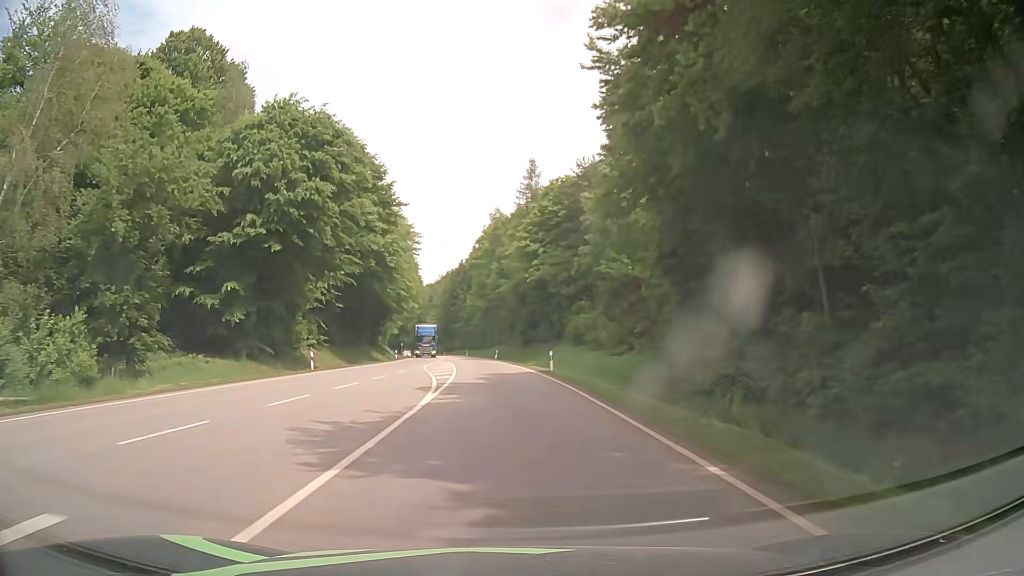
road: secondary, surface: asphalt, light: Day
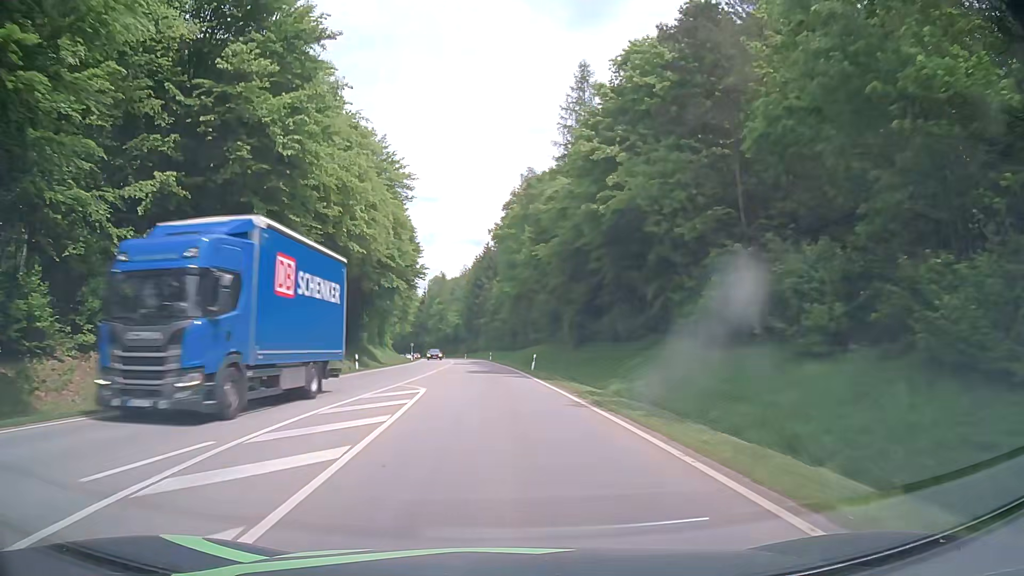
(-0.7, +32.4) m; -3°
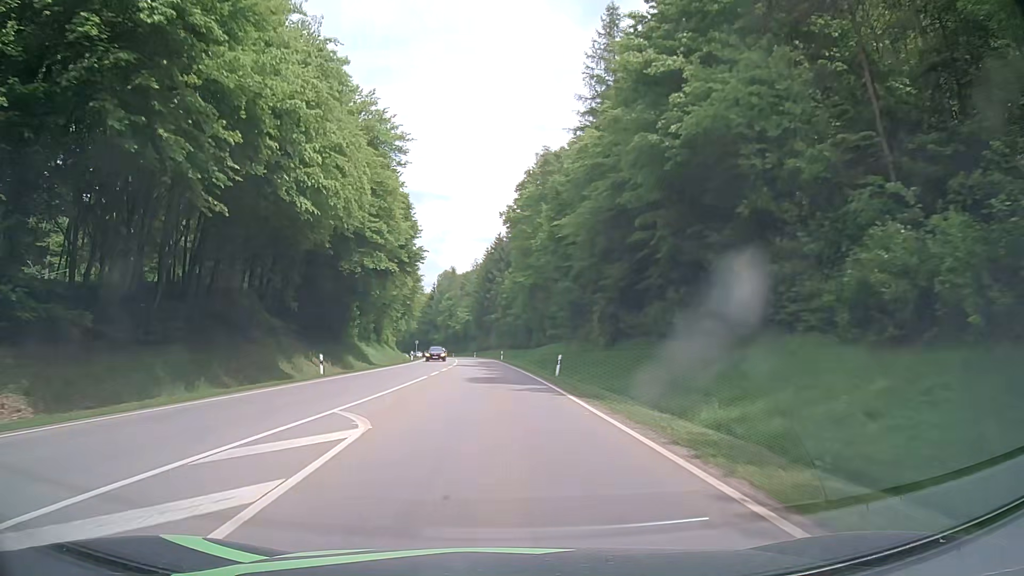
(-0.1, +10.8) m; -1°
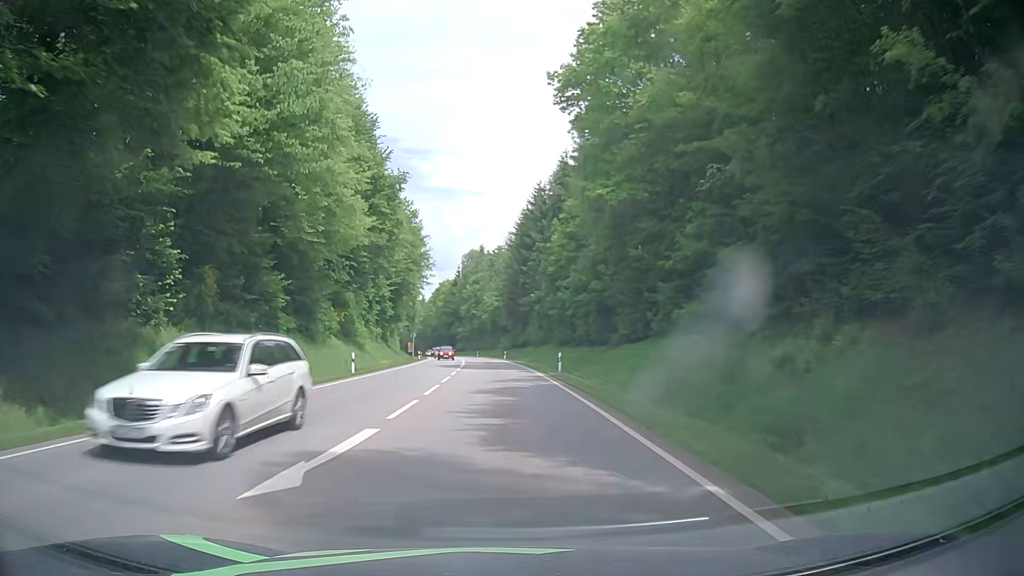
(-1.1, +43.3) m; -2°
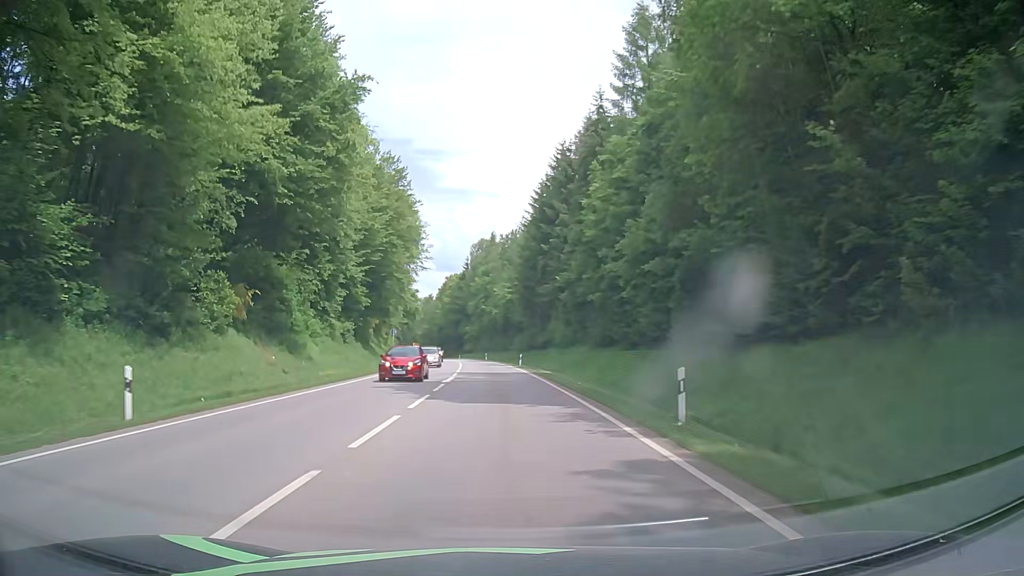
(-0.3, +21.6) m; -2°
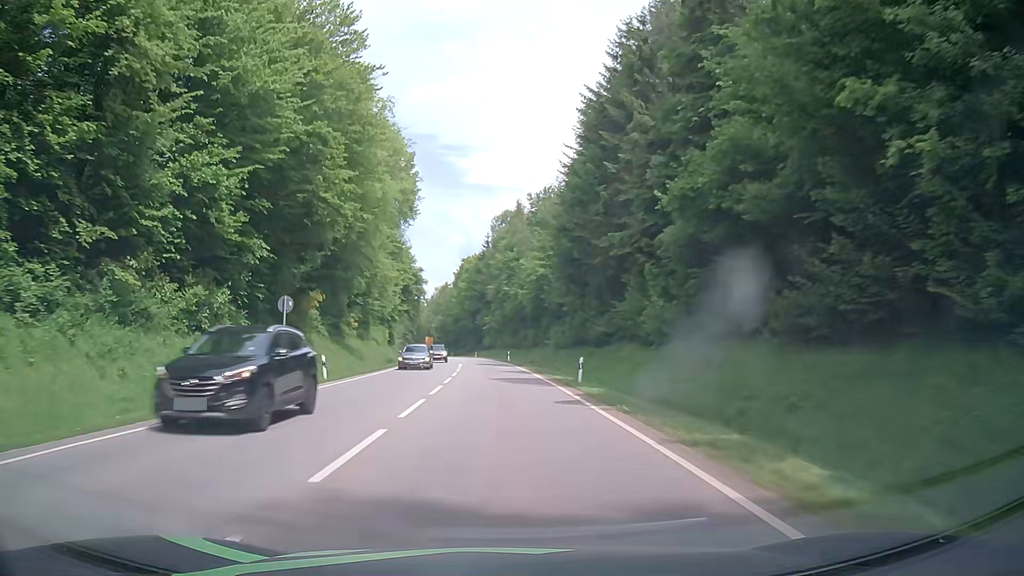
(-0.4, +32.4) m; -2°
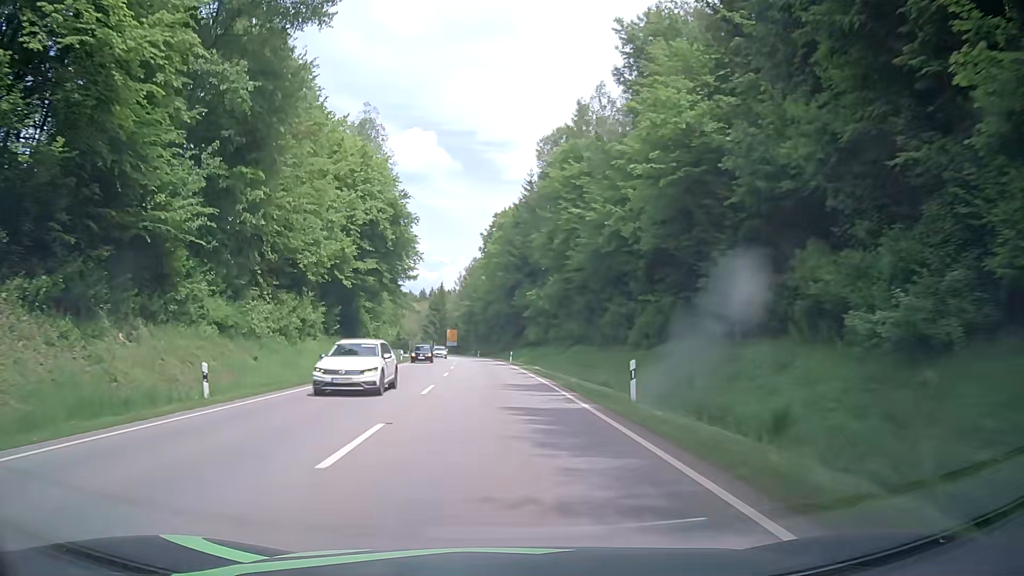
(-1.5, +54.1) m; -3°
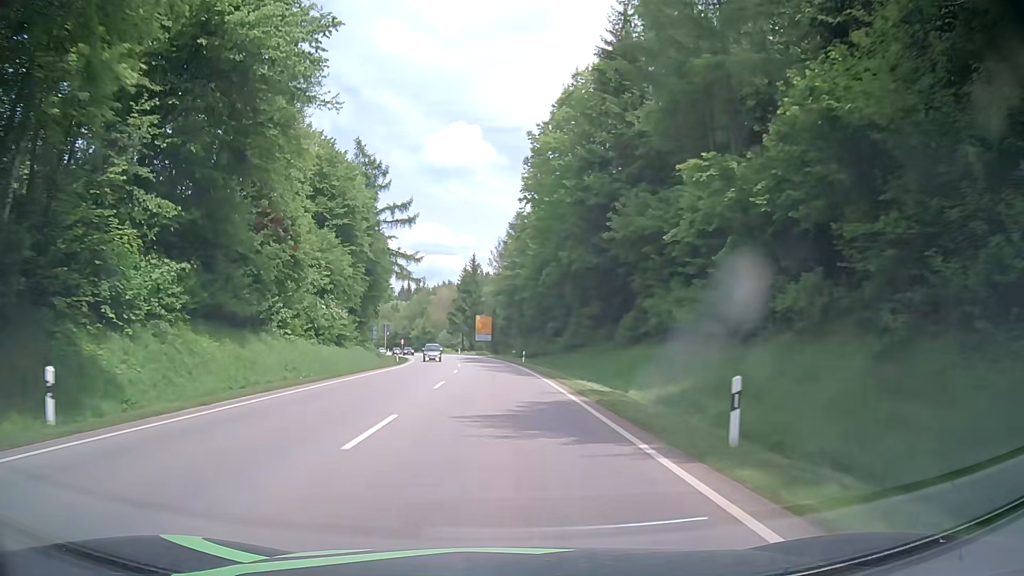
(-2.1, +54.0) m; -5°
(0, +10) (0, +20) (0, +30) (-1, +40) (-1, +50) (-2, +60) (-3, +70) (-4, +80) (-6, +90) (-8, +100) m
